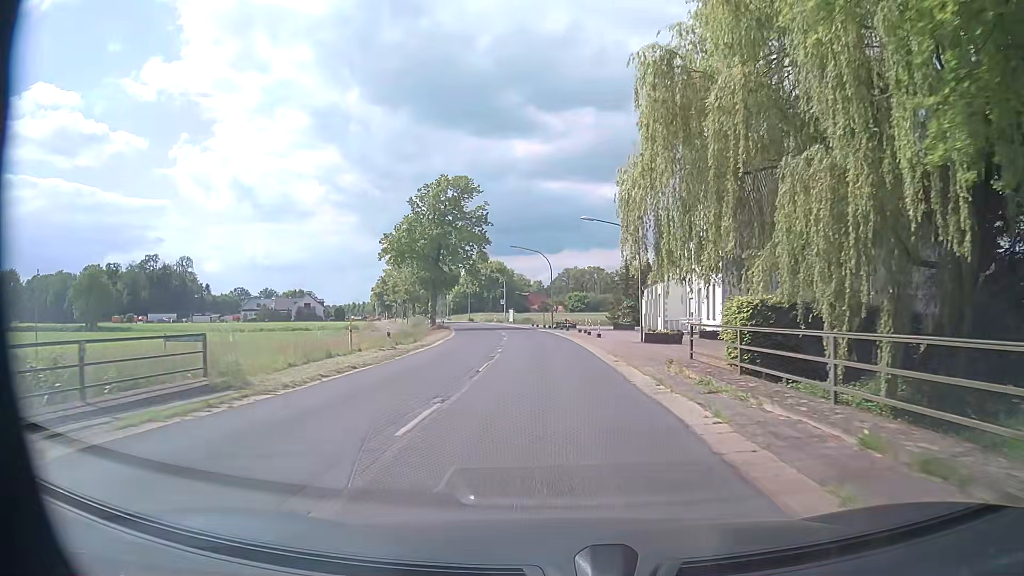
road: secondary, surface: asphalt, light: Day
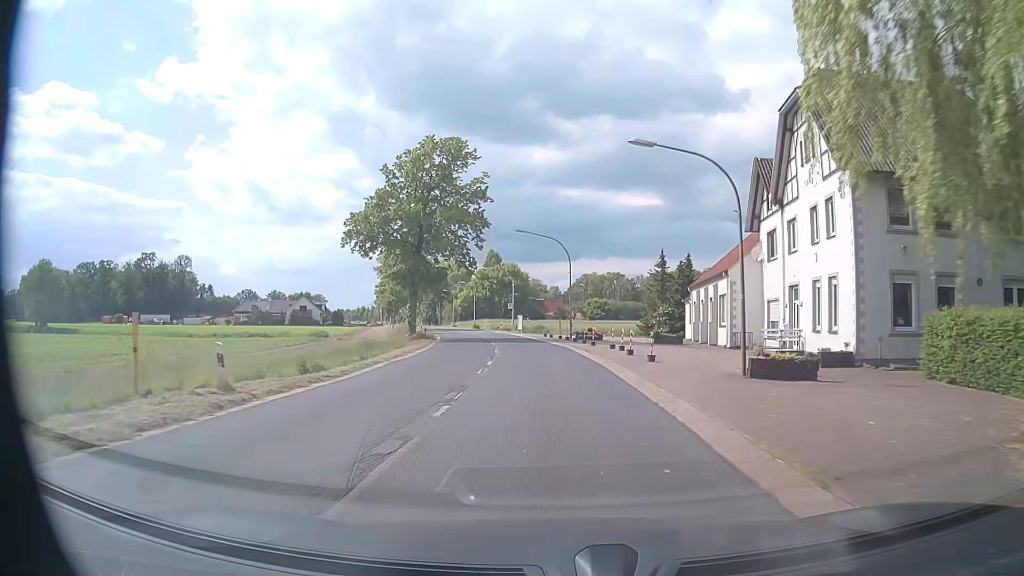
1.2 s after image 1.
(-0.1, +15.8) m; -1°
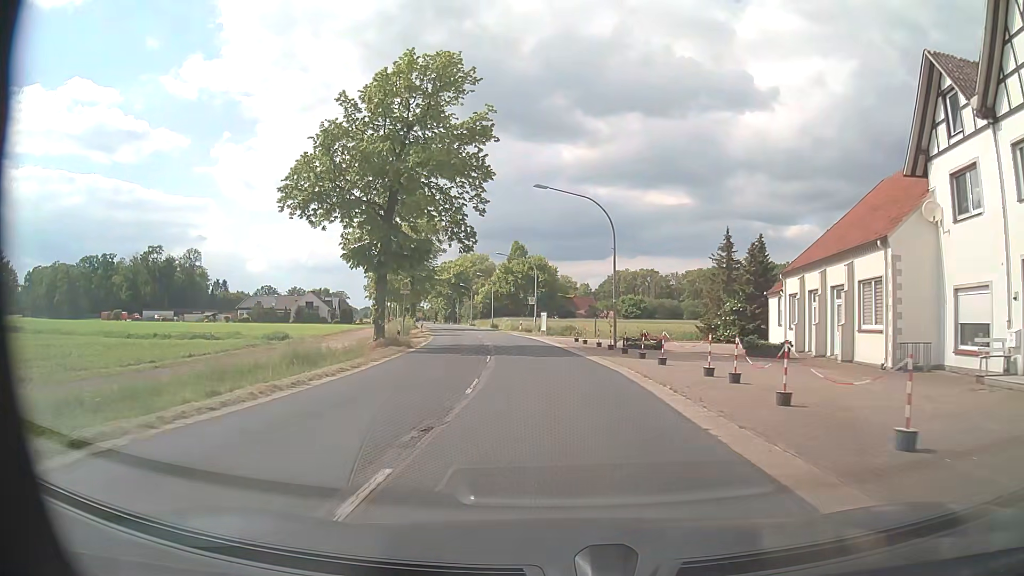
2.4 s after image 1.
(-0.4, +15.8) m; -3°
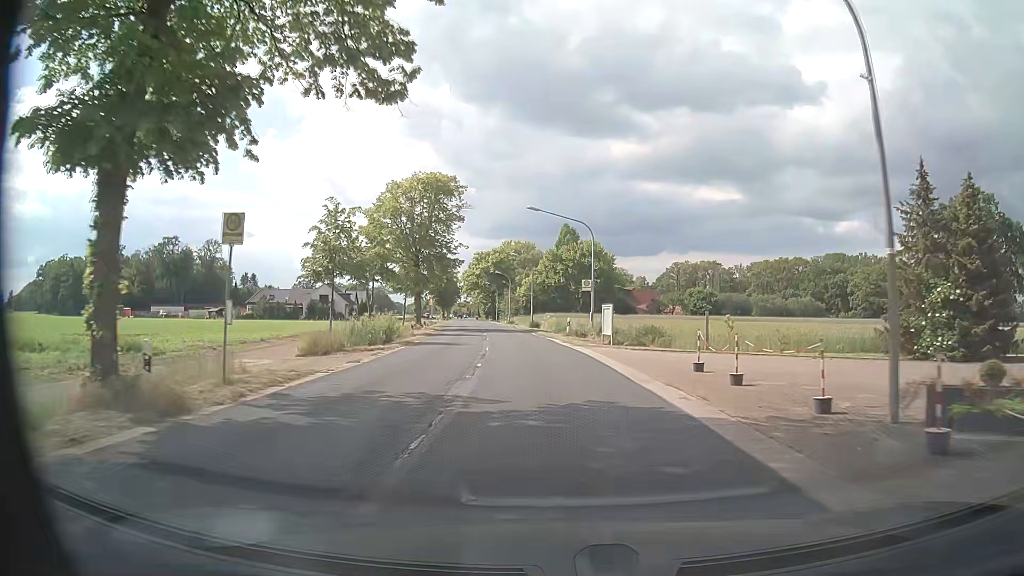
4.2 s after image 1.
(-0.8, +23.7) m; -4°
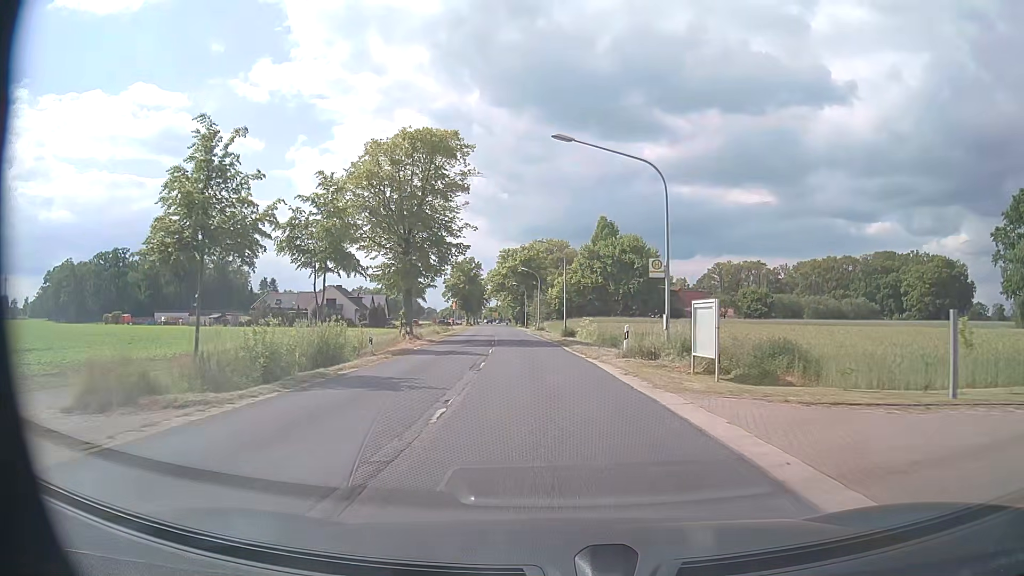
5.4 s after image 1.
(-0.4, +15.8) m; -3°
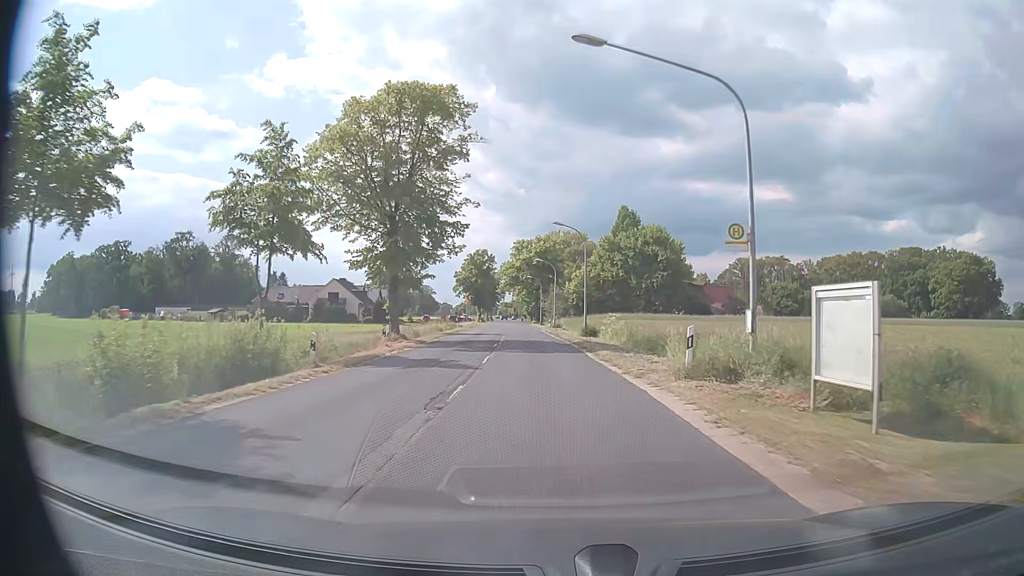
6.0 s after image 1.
(-0.1, +7.9) m; -2°
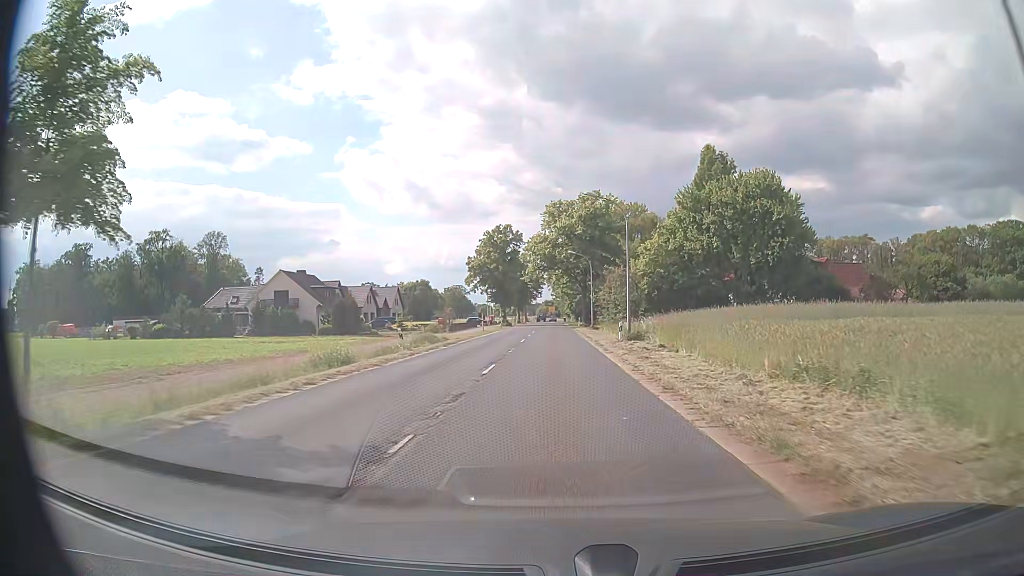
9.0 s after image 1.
(-1.6, +39.5) m; -4°
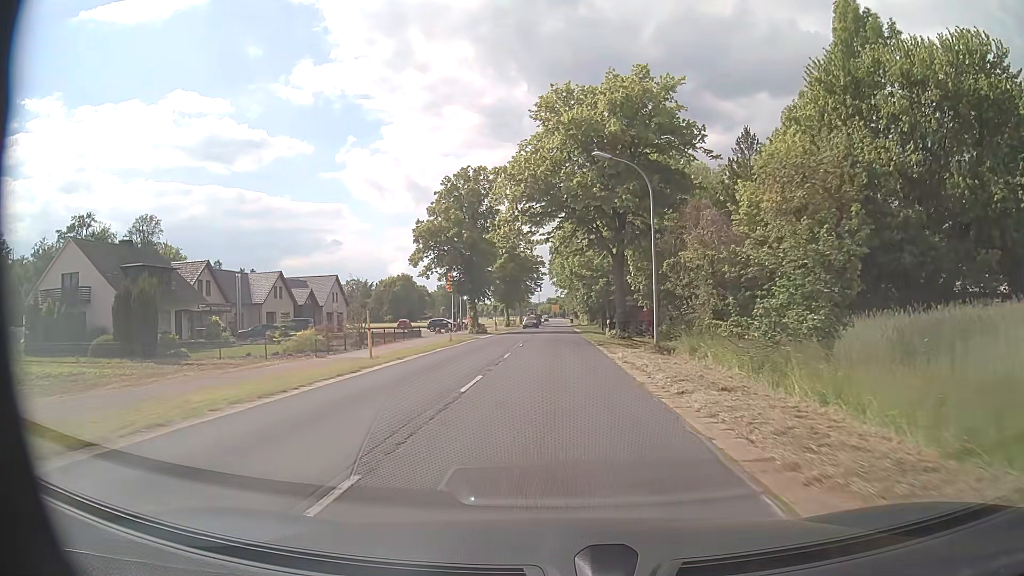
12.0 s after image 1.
(-0.2, +39.6) m; -1°
(0, +10) (0, +20) (0, +30) (0, +40) (0, +50) (0, +60) (0, +70) (0, +80) (0, +90) (0, +100) m
